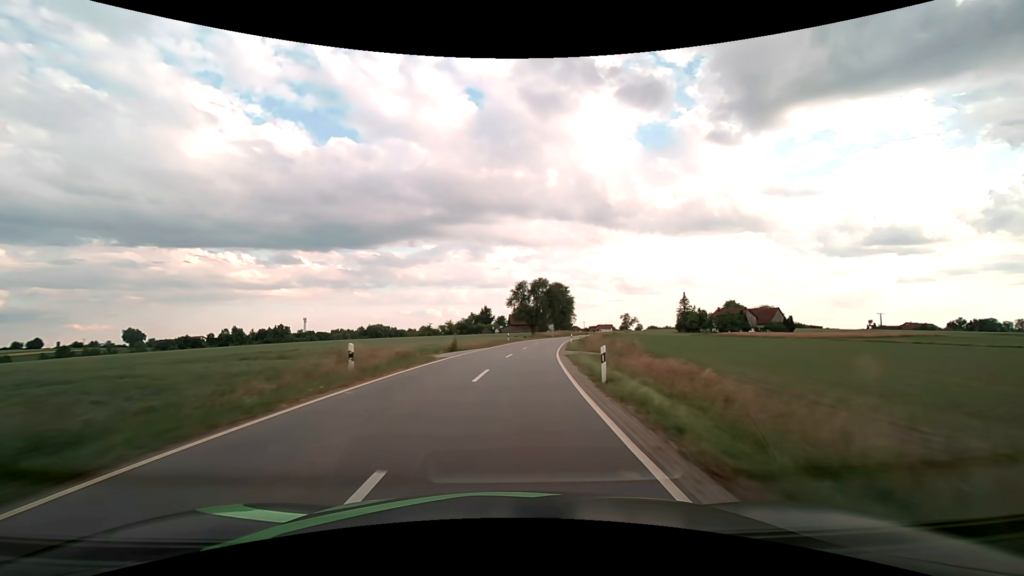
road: tertiary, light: Day
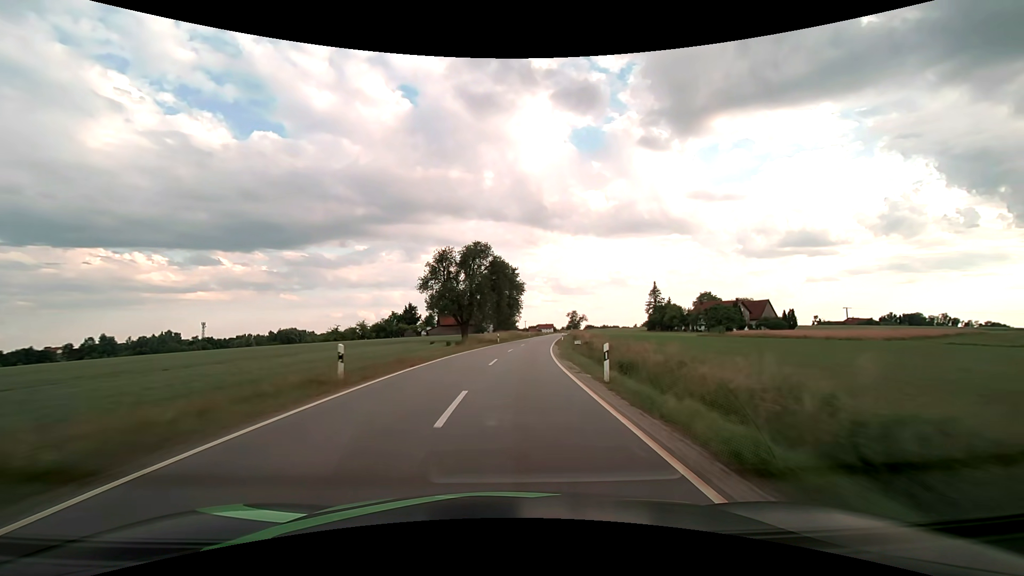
(+2.8, +42.5) m; +7°
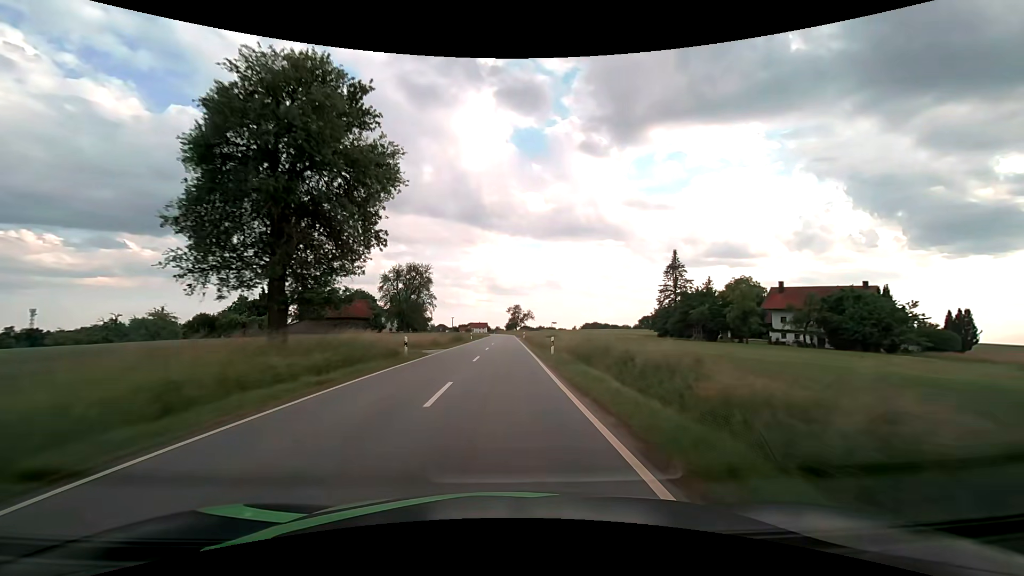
(+6.0, +70.7) m; +8°
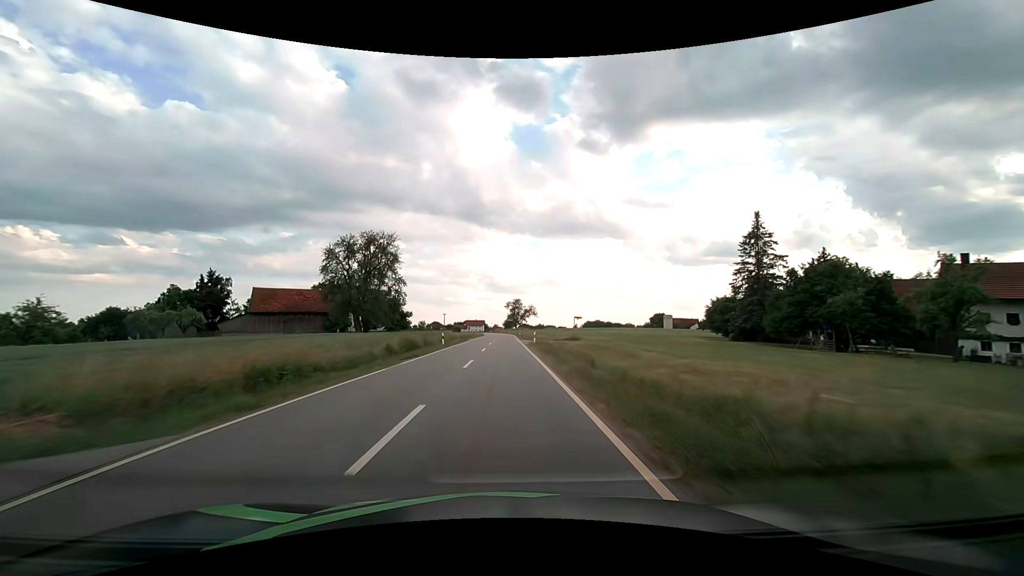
(-0.1, +28.3) m; 0°
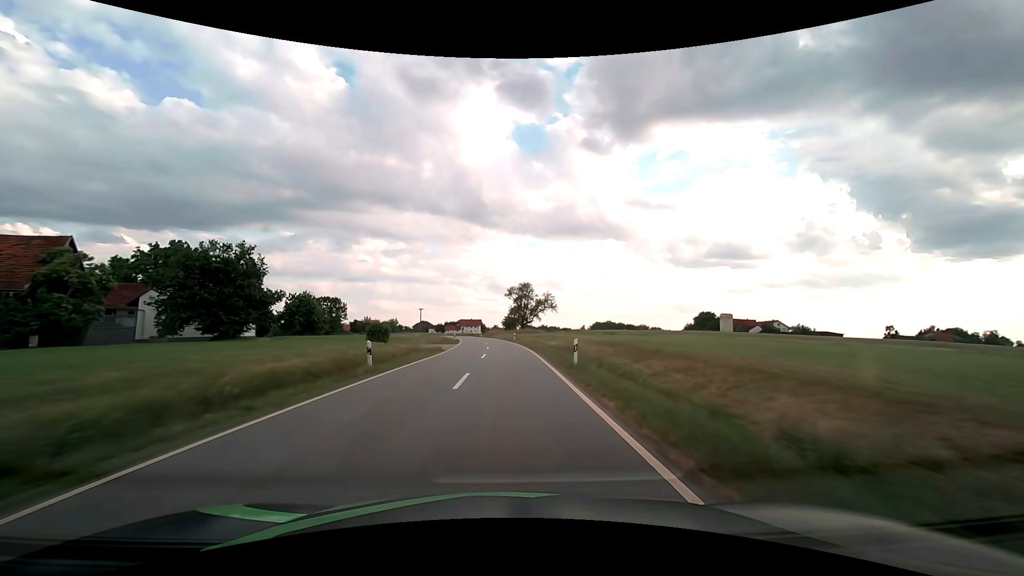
(-0.2, +66.2) m; 0°
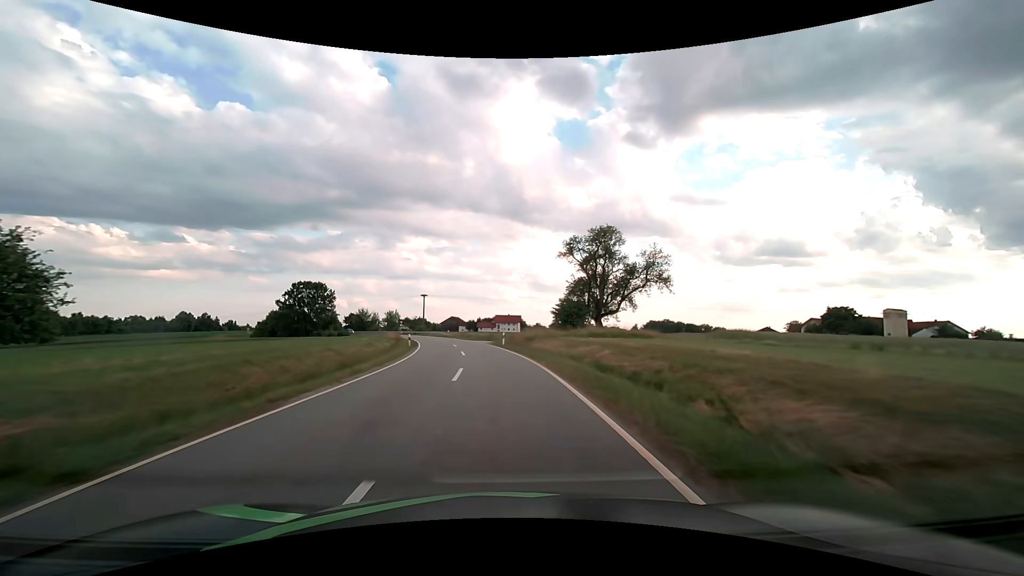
(-1.3, +59.2) m; -5°
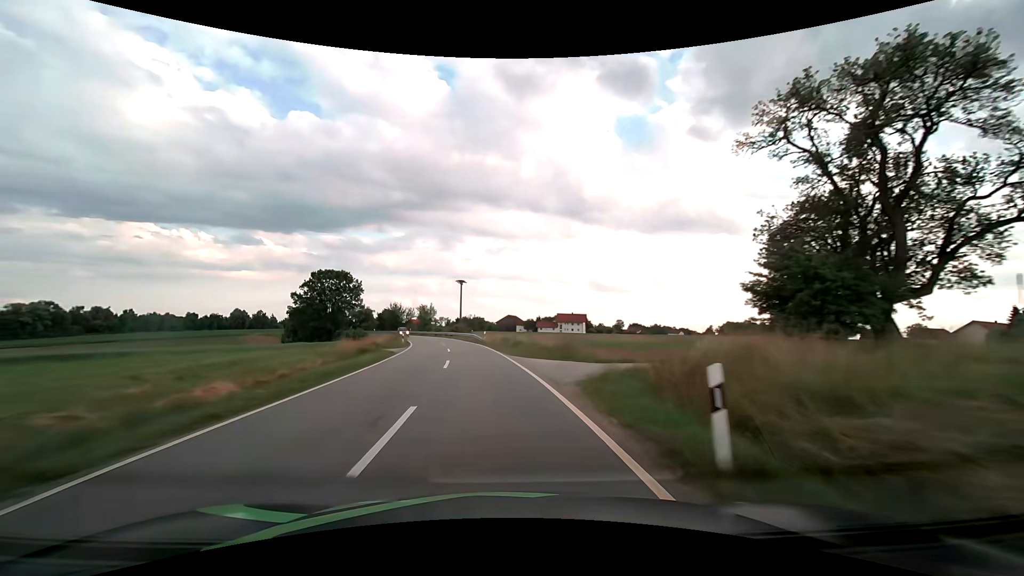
(-1.6, +32.3) m; -7°
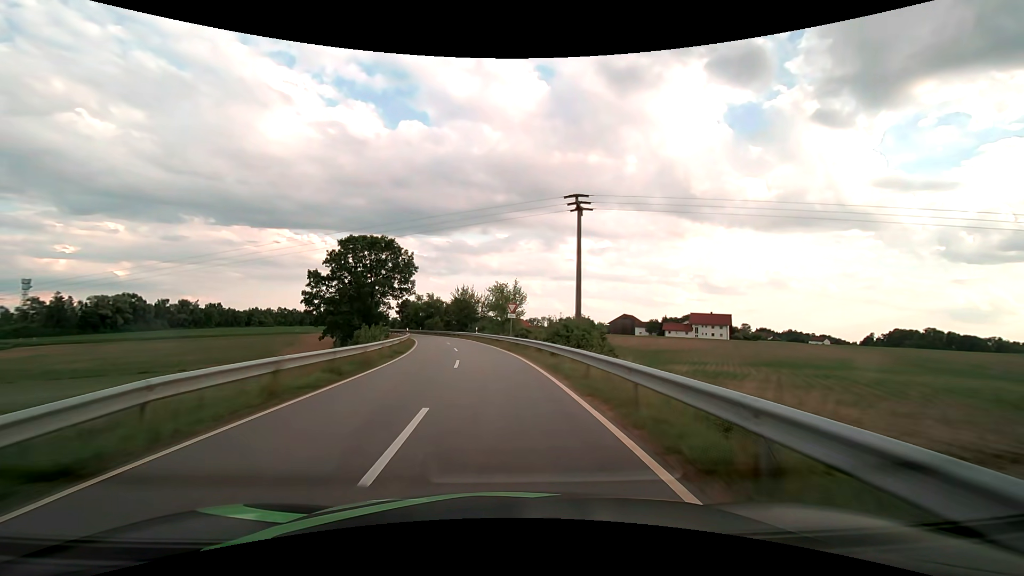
(-5.2, +48.7) m; -12°
(0, +10) (-1, +20) (-2, +30) (-3, +40) (-5, +50) (-7, +59) (-9, +69) (-12, +79) (-15, +88) (-19, +98) m
